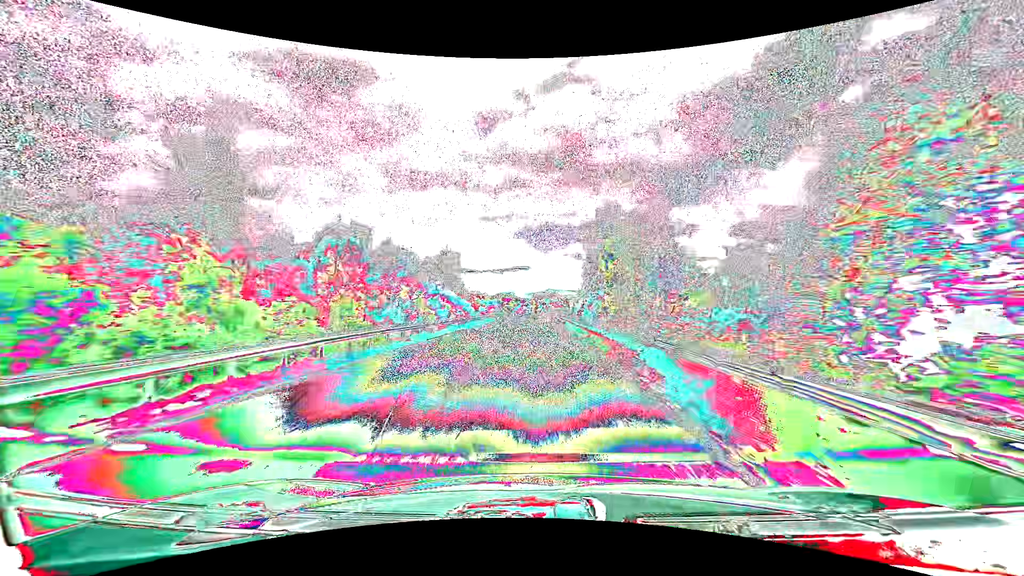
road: tertiary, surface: asphalt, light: Day
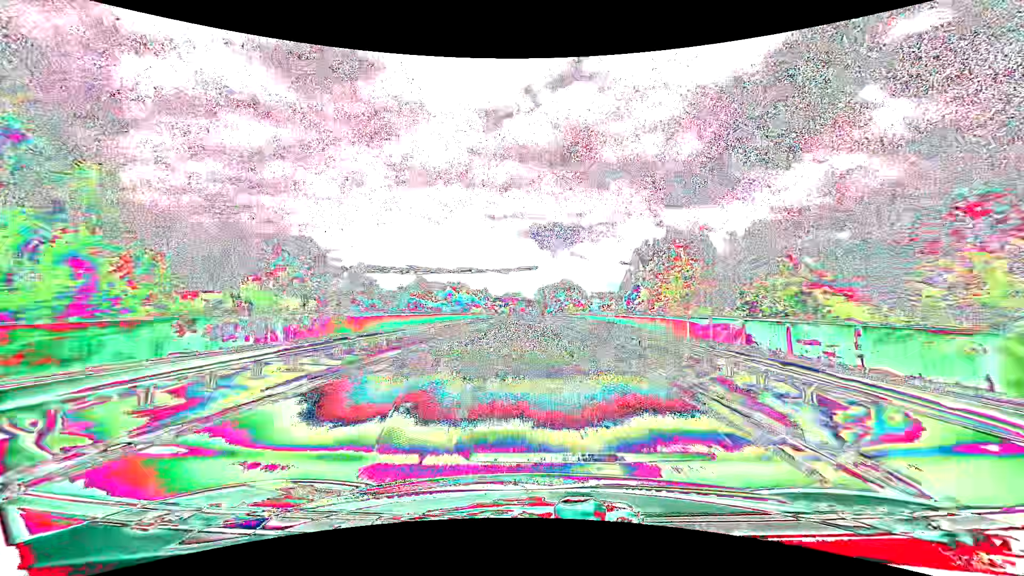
(-0.4, +61.8) m; -1°
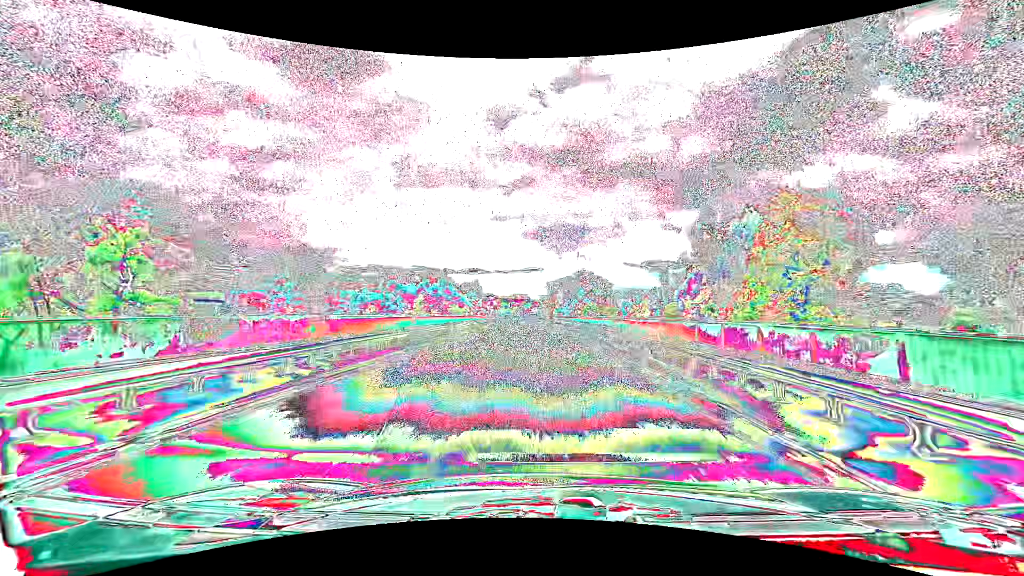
(-0.2, +29.9) m; -1°
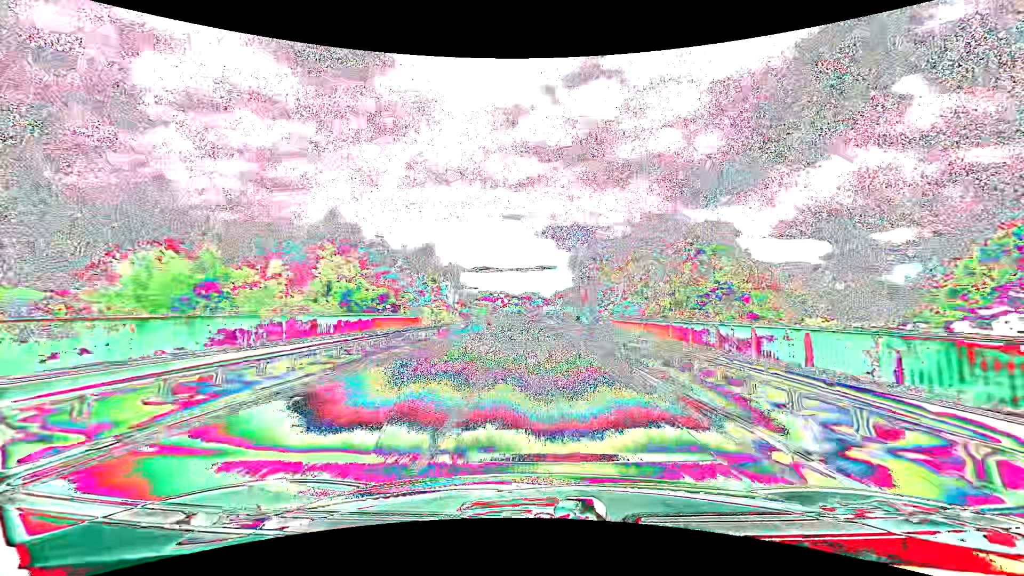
(-0.5, +44.9) m; -1°
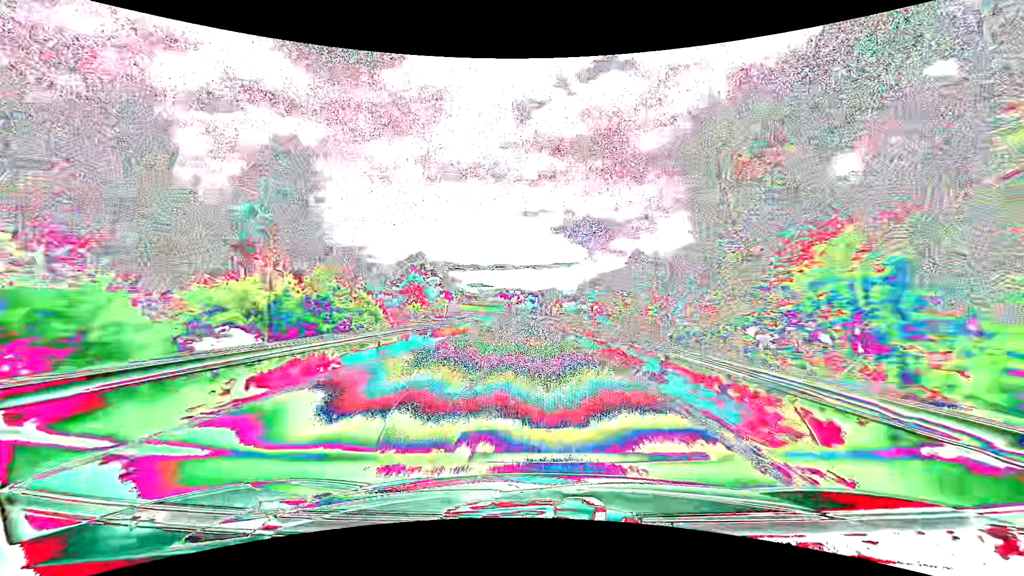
(-0.7, +45.4) m; -2°
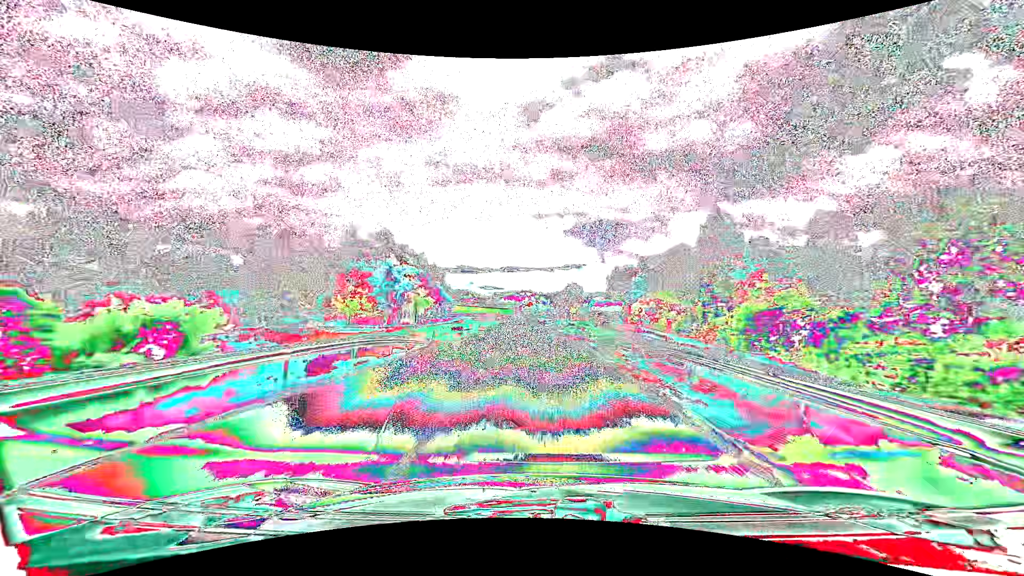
(-0.4, +30.7) m; -1°
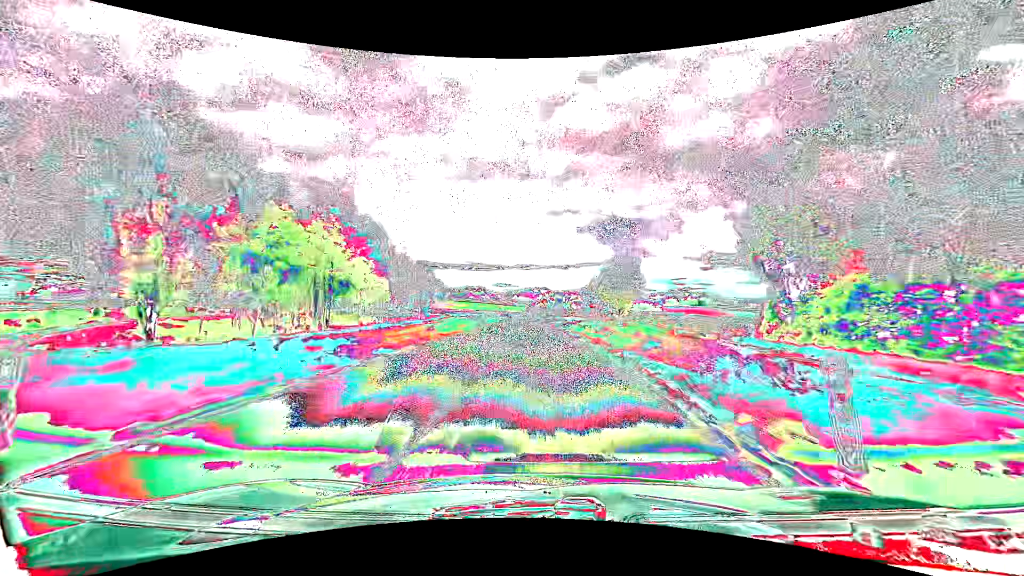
(-0.7, +46.7) m; -2°
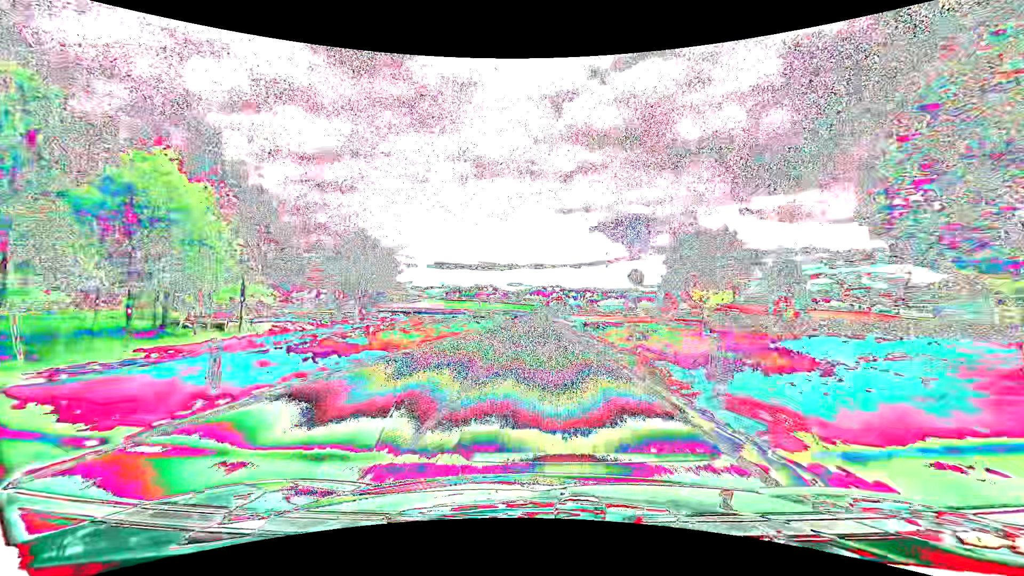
(-0.6, +46.9) m; -2°
(0, +10) (0, +20) (0, +30) (0, +40) (0, +50) (0, +60) (0, +70) (0, +80) (0, +90) (0, +100) m
